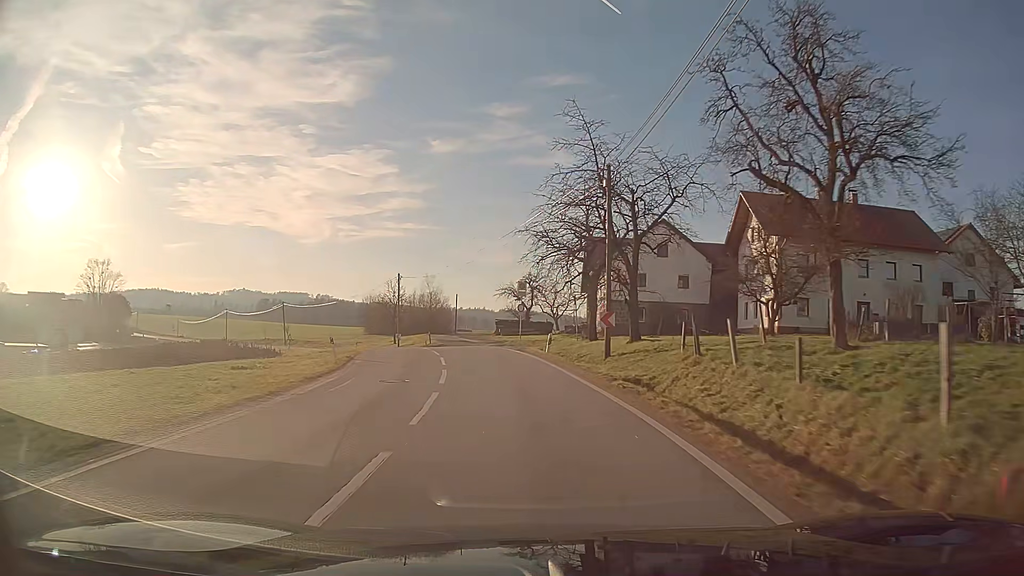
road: tertiary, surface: asphalt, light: Day
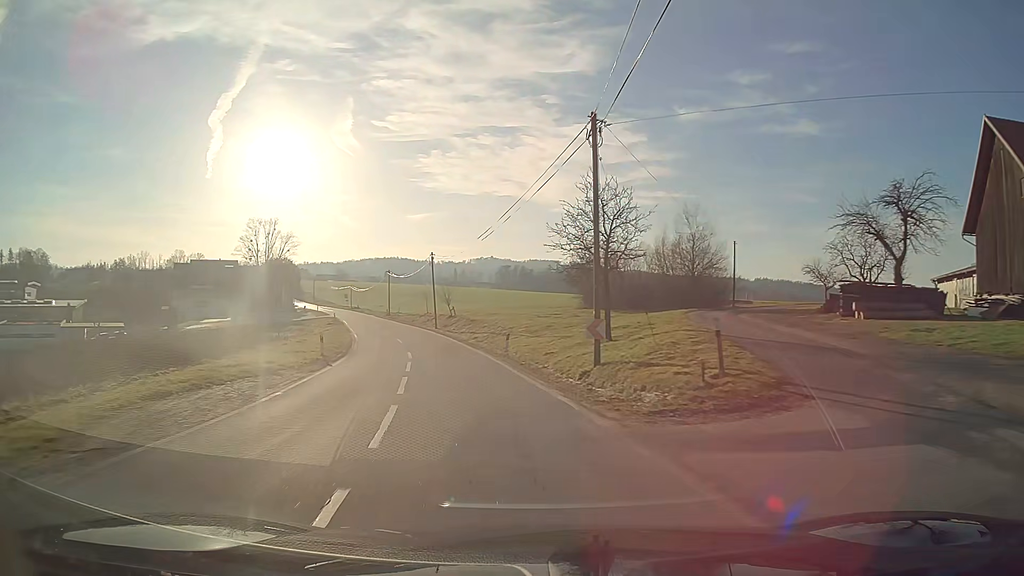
(-7.2, +43.2) m; -22°
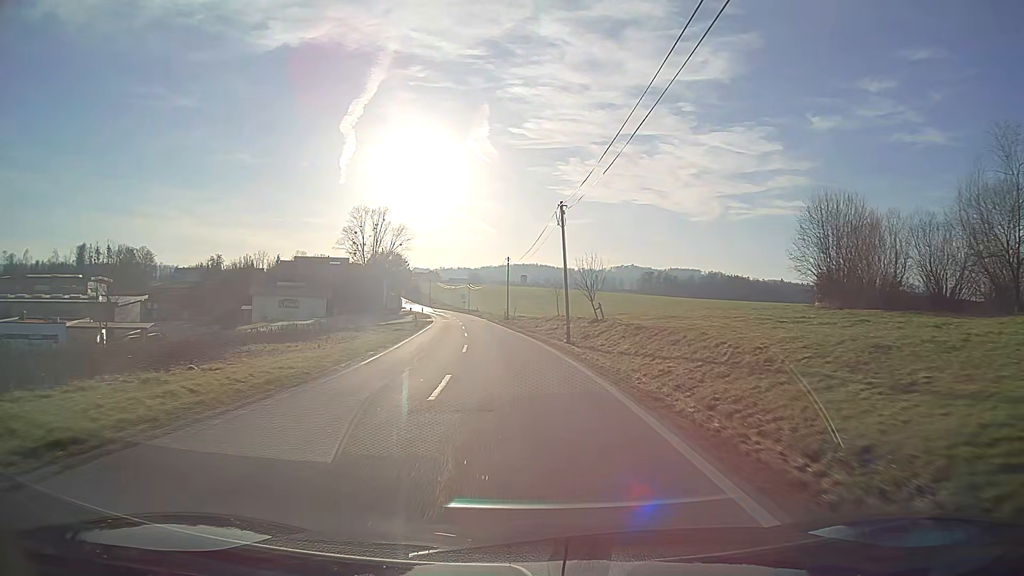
(-3.0, +27.0) m; -11°
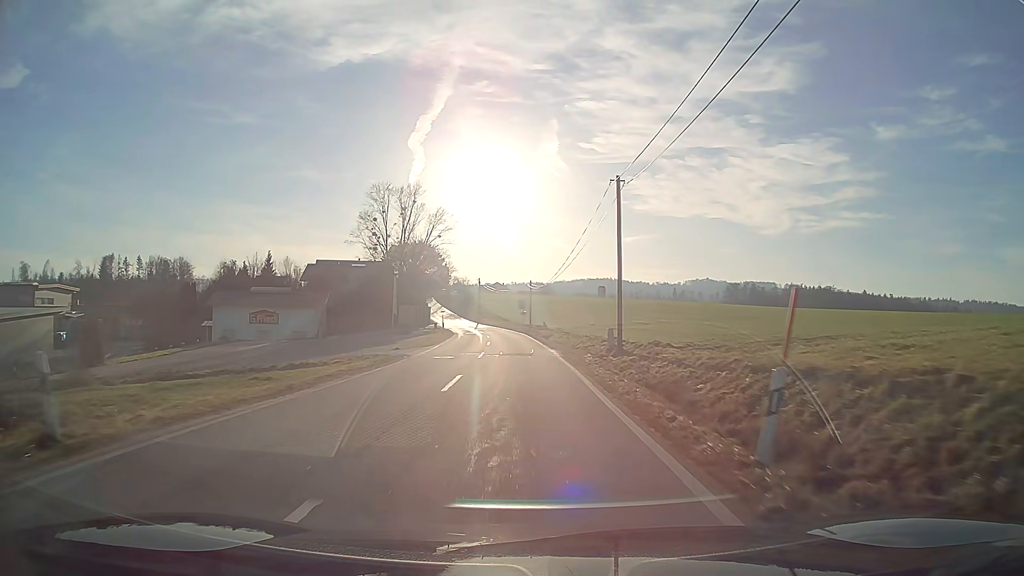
(-2.7, +46.1) m; -6°
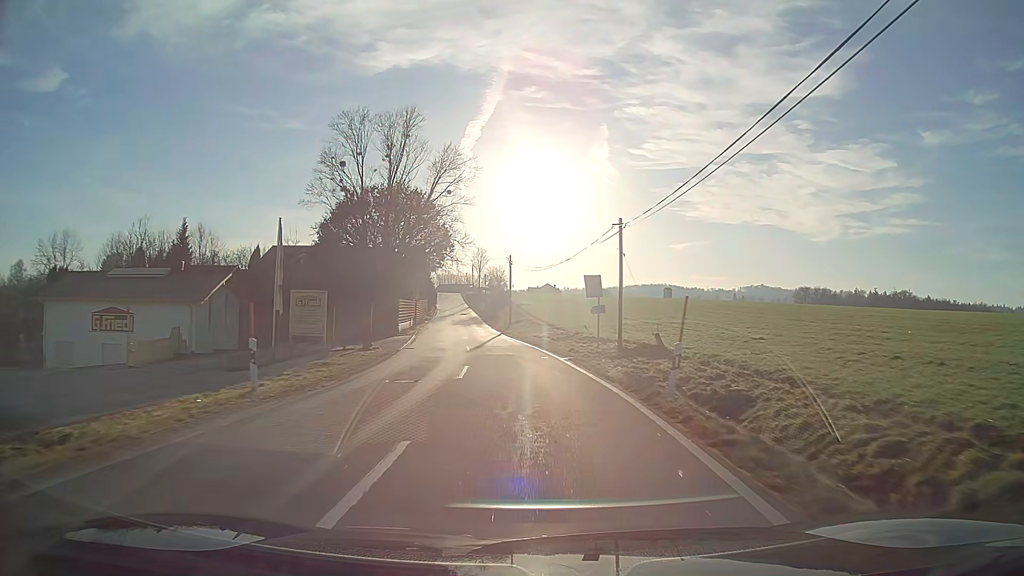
(-1.7, +45.5) m; -5°
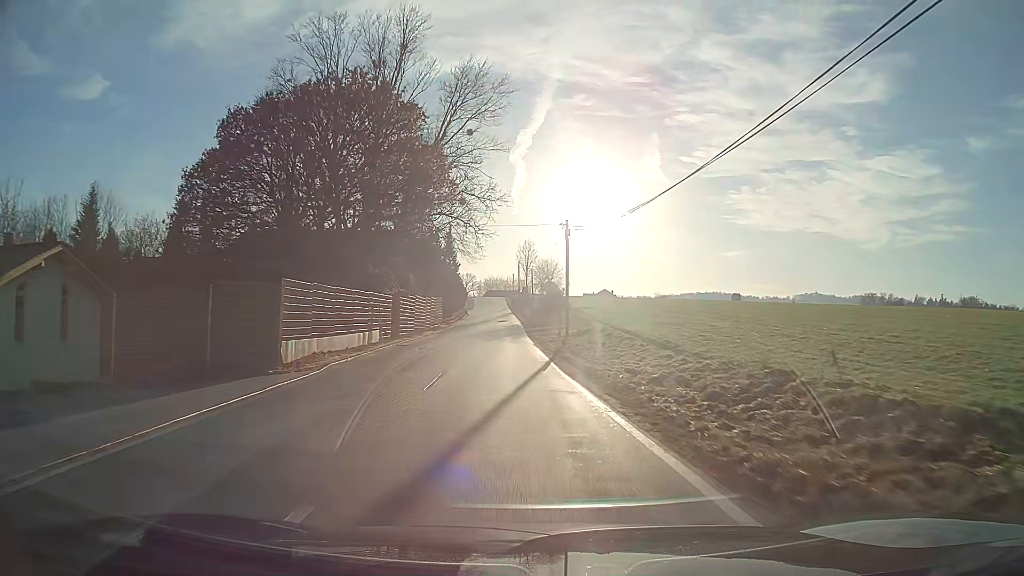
(-1.0, +26.9) m; -4°
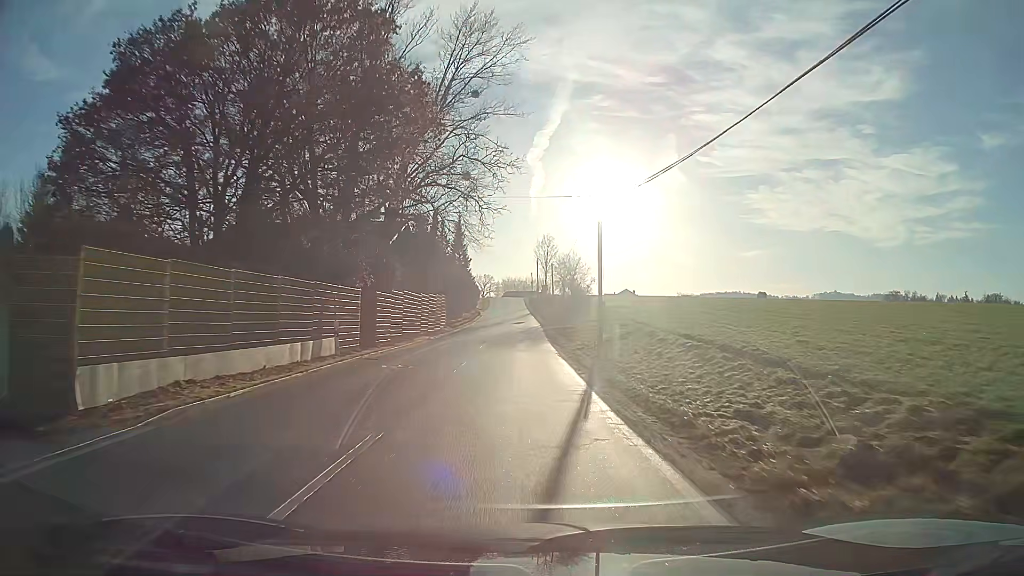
(-0.1, +8.9) m; -1°
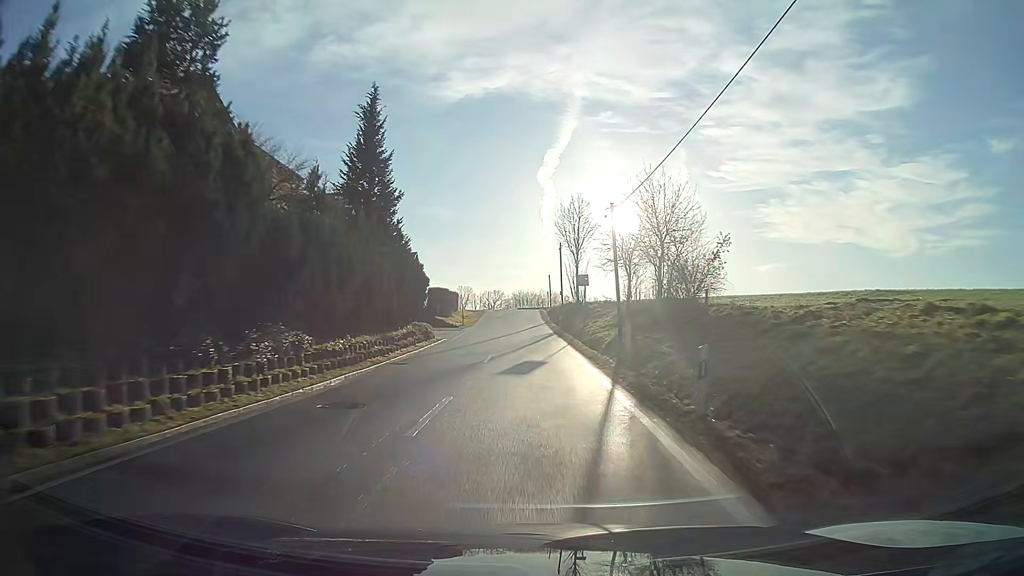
(-0.6, +44.3) m; -1°
